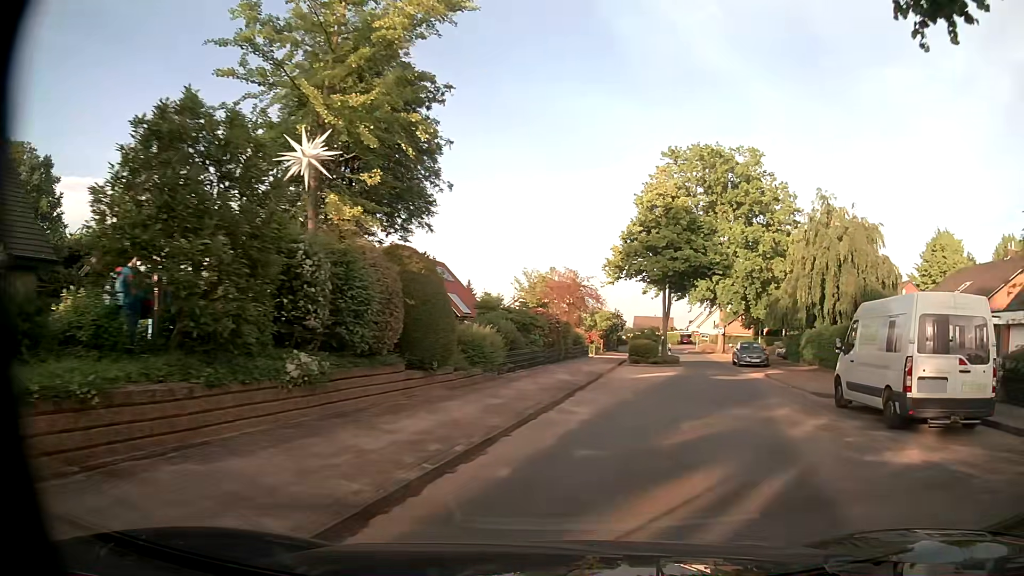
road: residential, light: Day
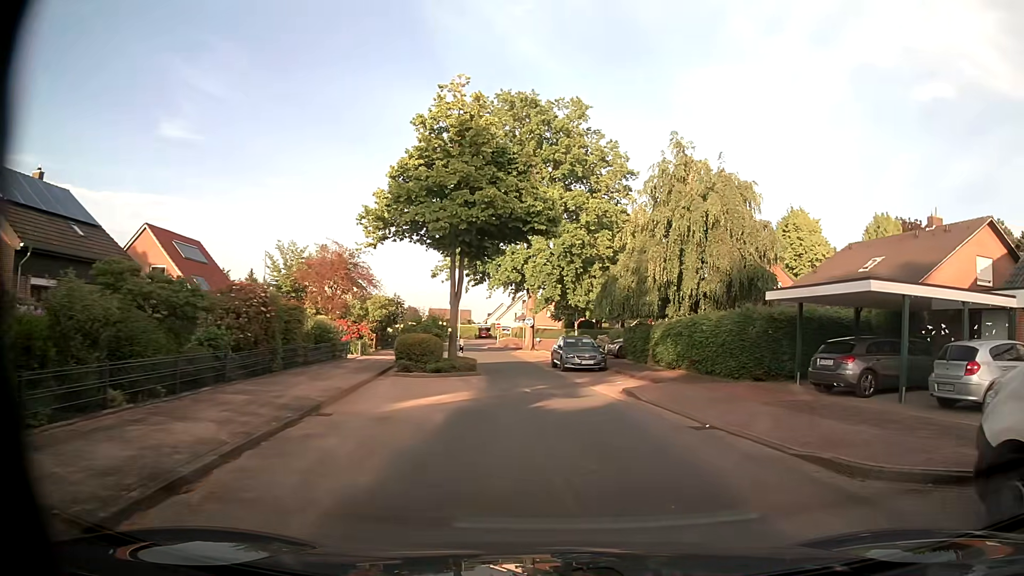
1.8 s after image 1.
(+2.1, +12.0) m; +17°
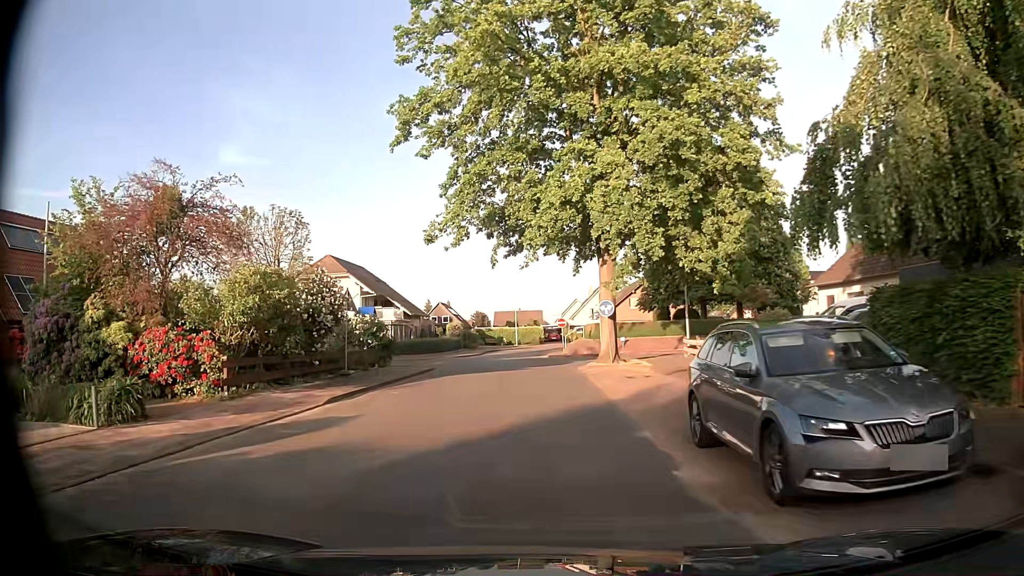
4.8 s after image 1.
(-0.1, +23.0) m; -7°
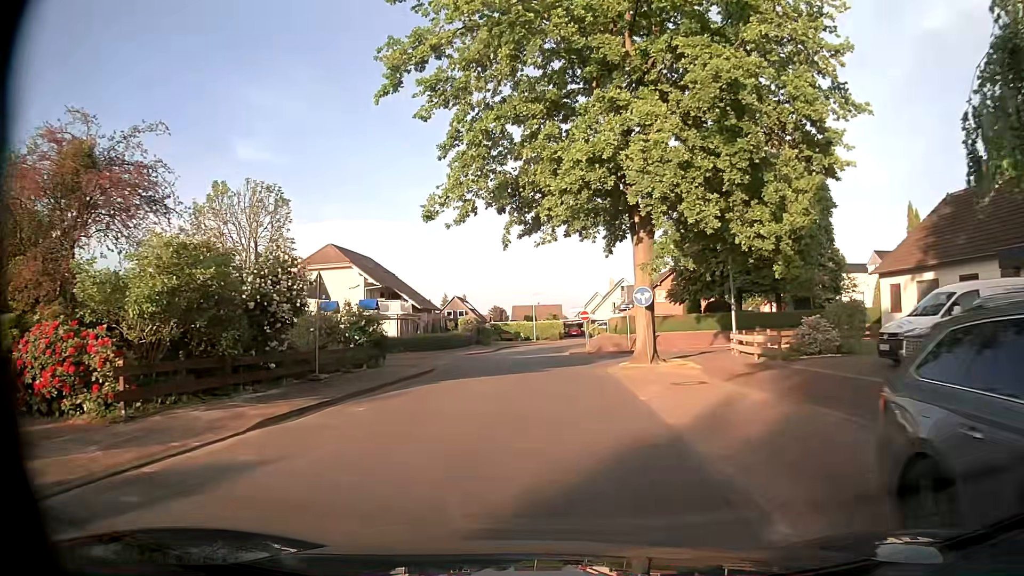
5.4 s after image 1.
(-0.1, +4.9) m; -1°
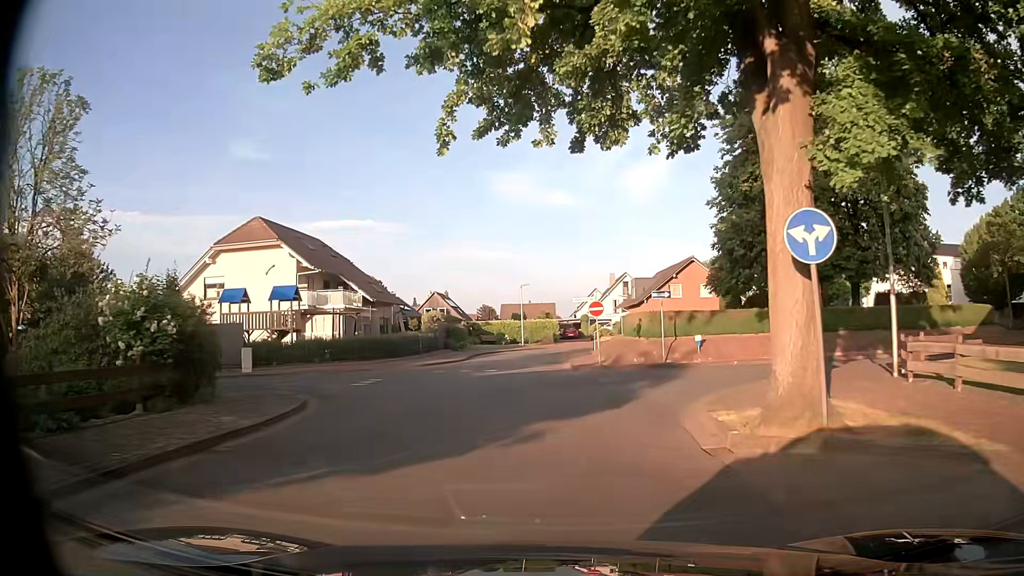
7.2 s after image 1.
(0.0, +14.0) m; 0°
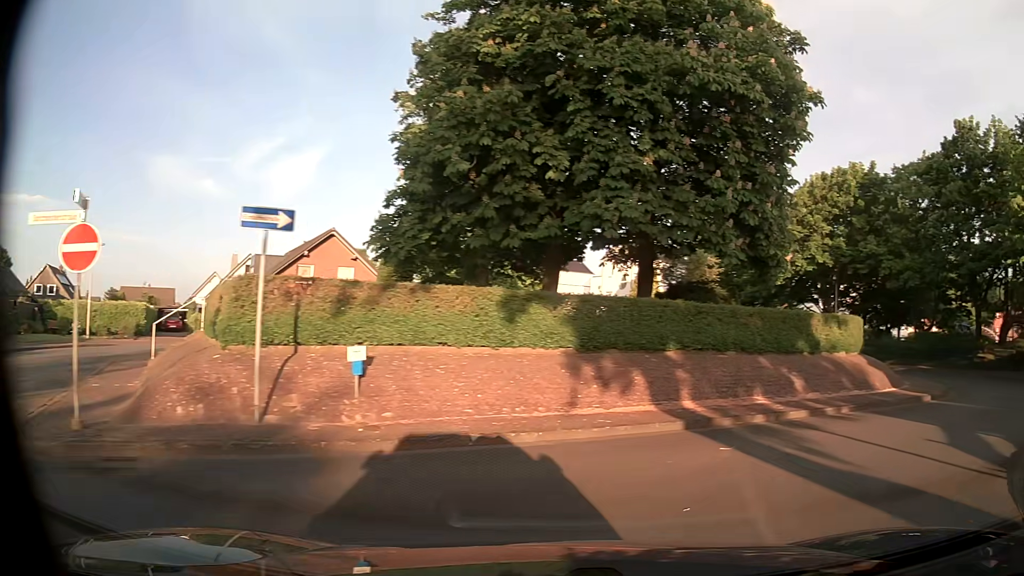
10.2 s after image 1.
(+2.5, +17.2) m; +32°
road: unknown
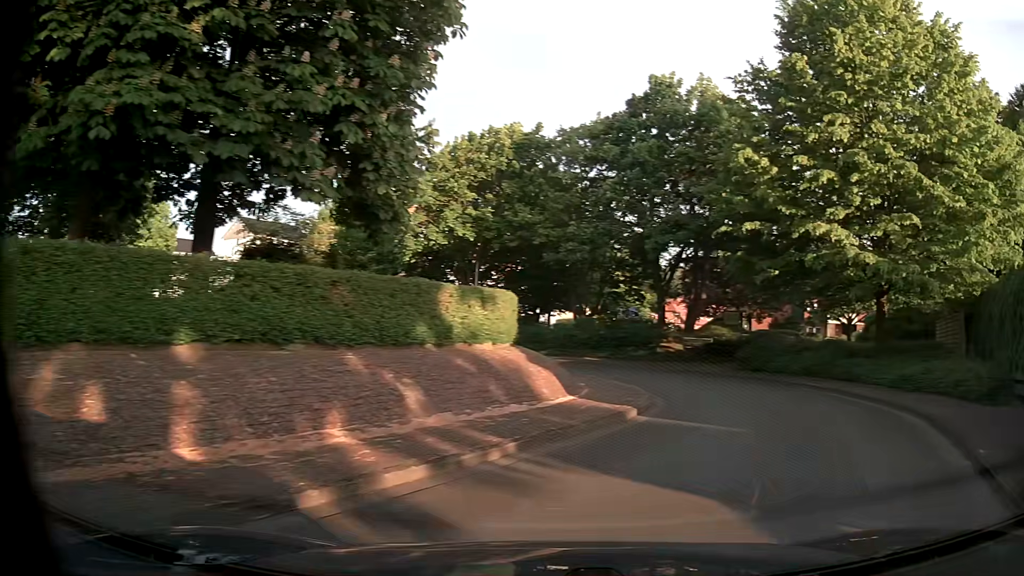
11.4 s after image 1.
(+1.8, +6.4) m; +30°
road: residential
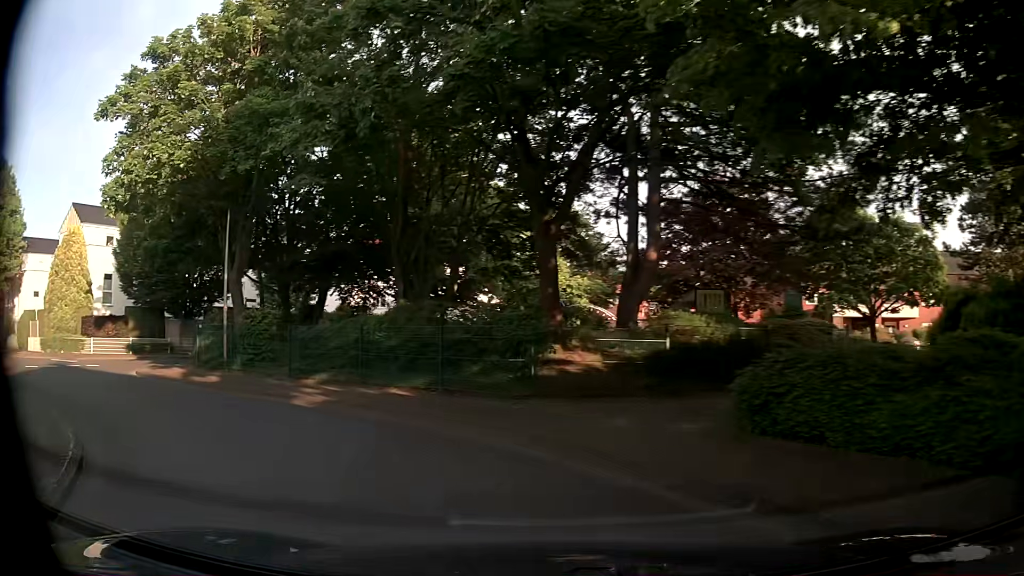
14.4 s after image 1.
(+4.8, +17.6) m; +2°
